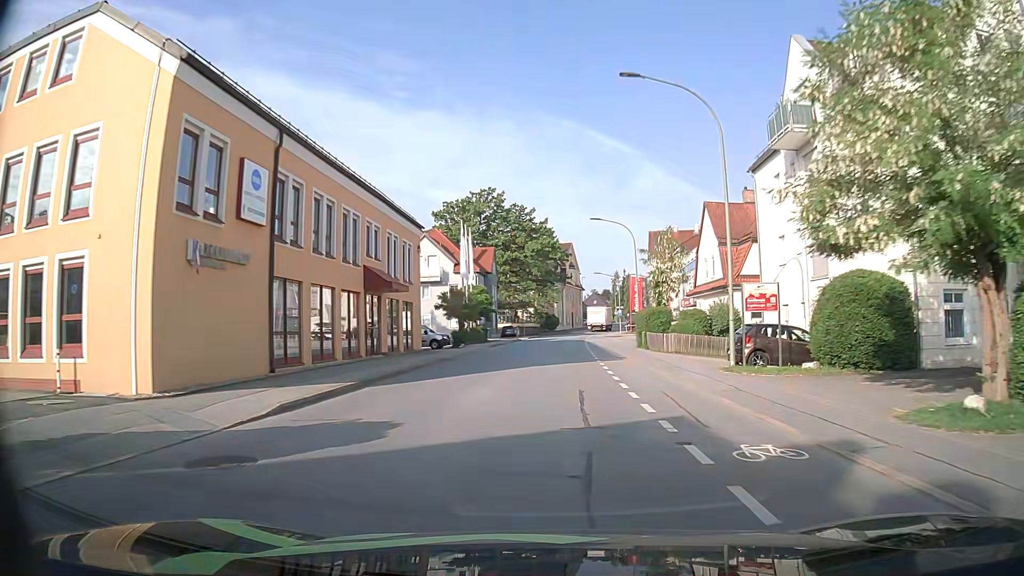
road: tertiary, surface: asphalt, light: Day
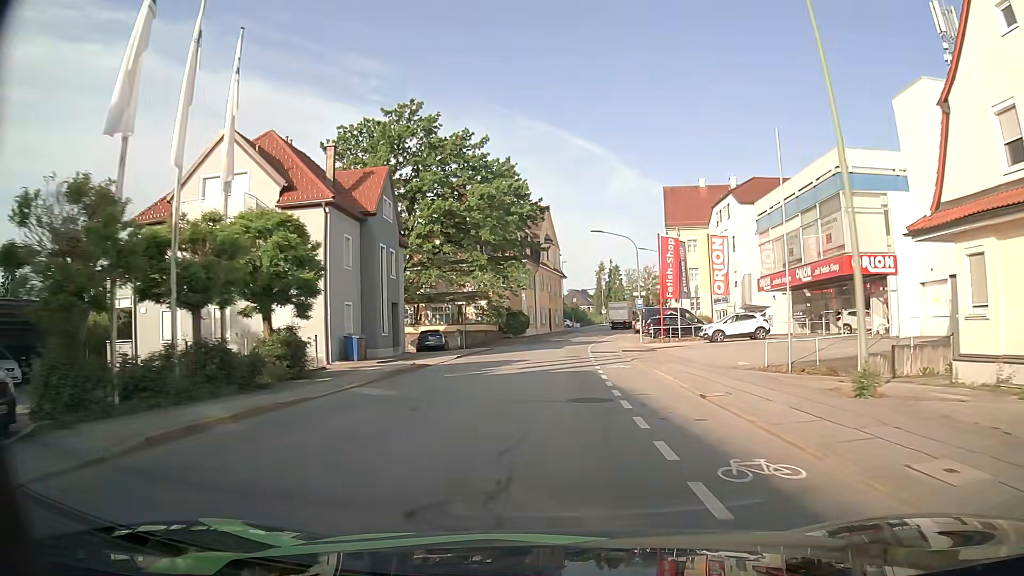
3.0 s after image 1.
(+1.0, +38.1) m; +1°
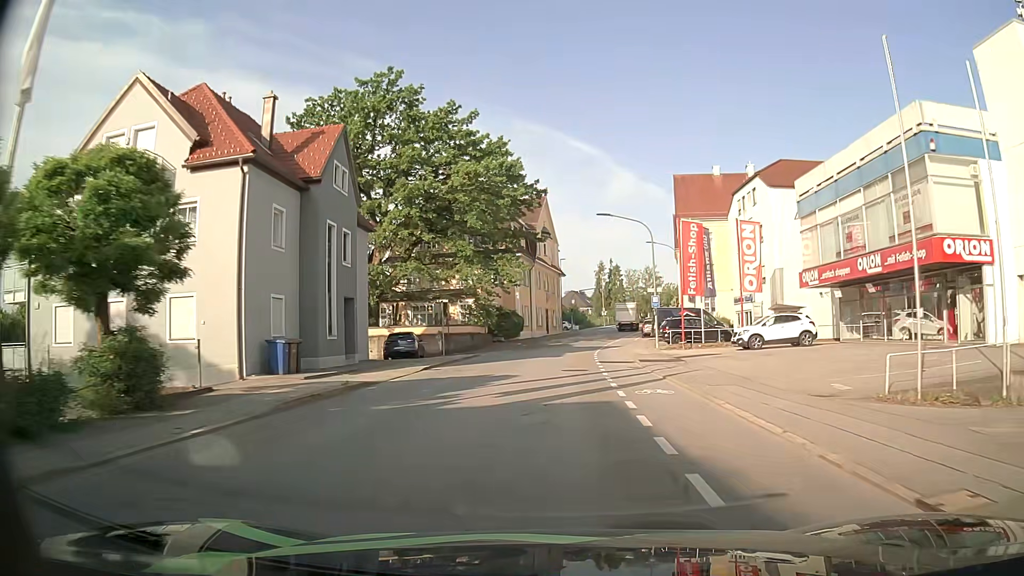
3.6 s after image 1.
(+0.1, +7.8) m; +1°
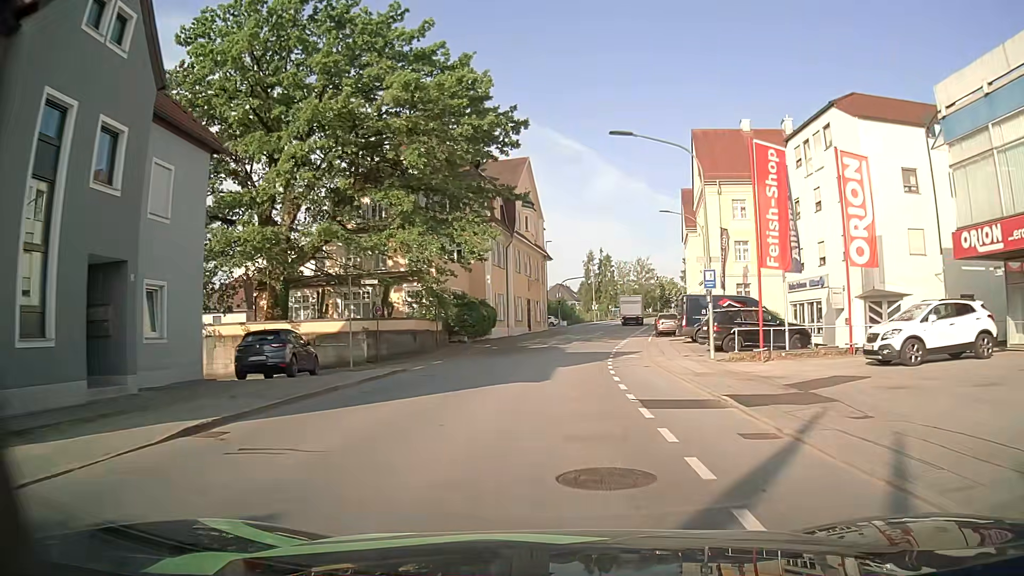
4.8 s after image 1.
(+0.2, +15.6) m; +1°
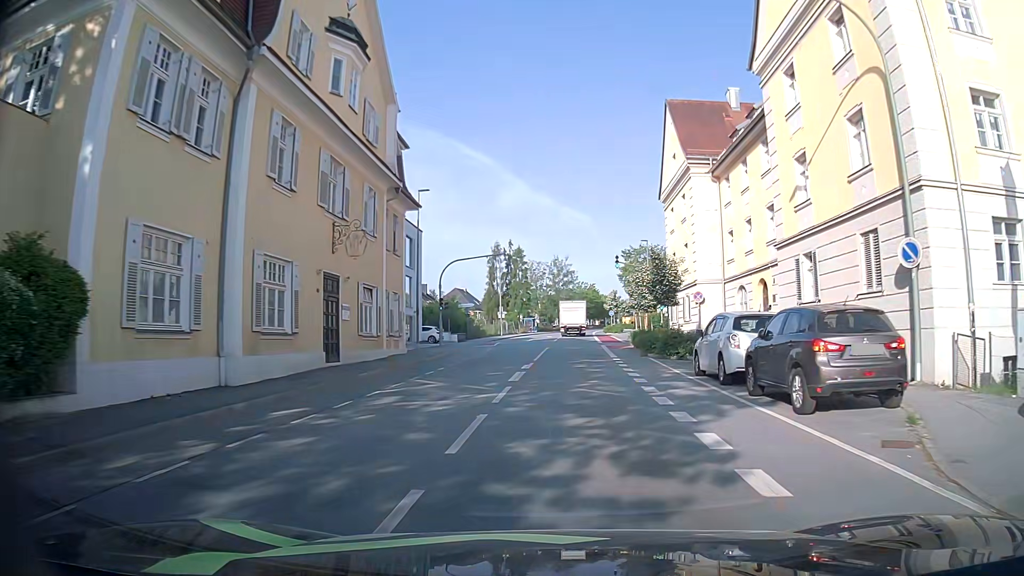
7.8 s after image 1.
(+2.3, +35.6) m; +8°
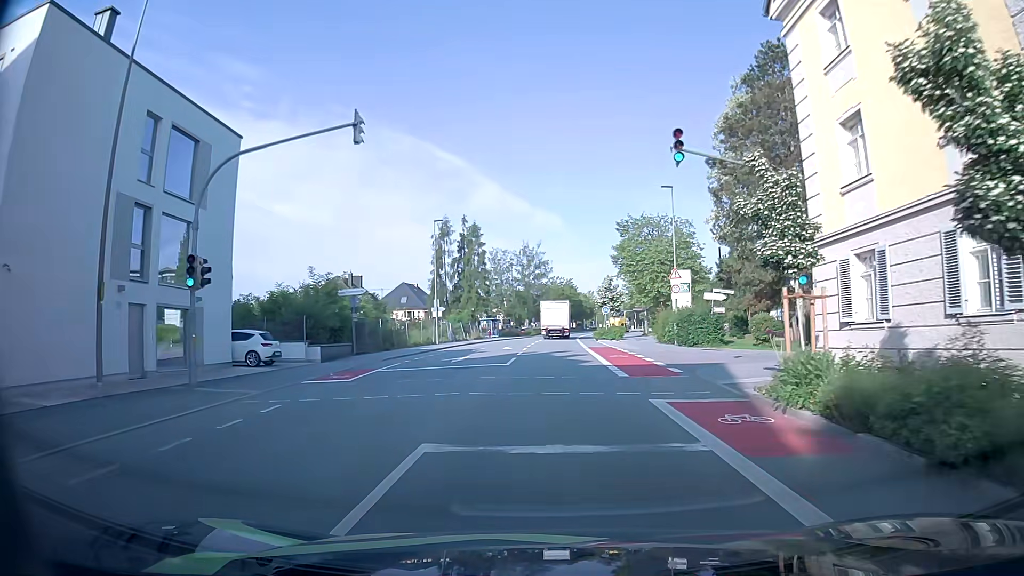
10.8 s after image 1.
(+1.0, +30.1) m; +2°
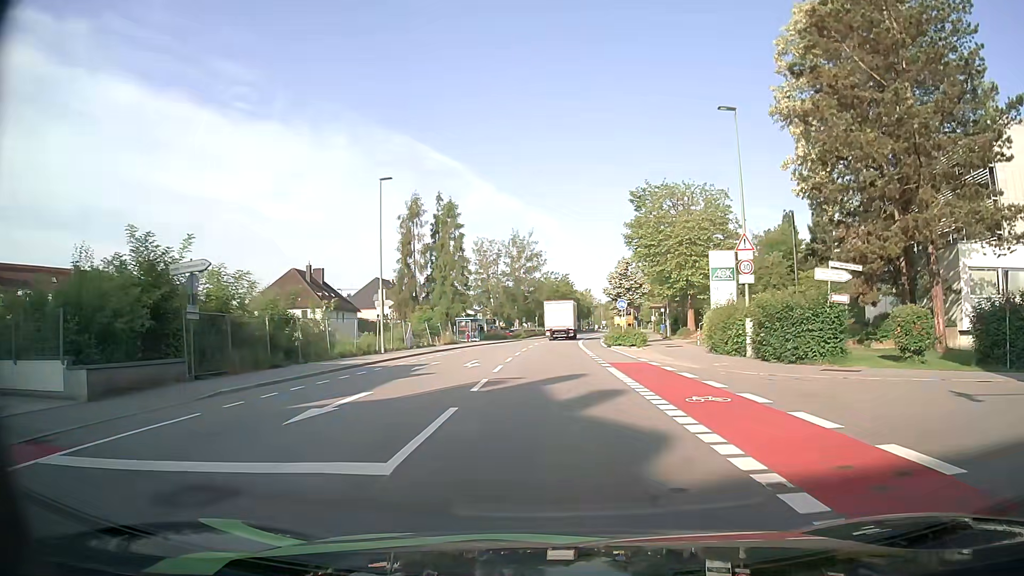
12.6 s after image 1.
(+0.1, +16.8) m; +1°
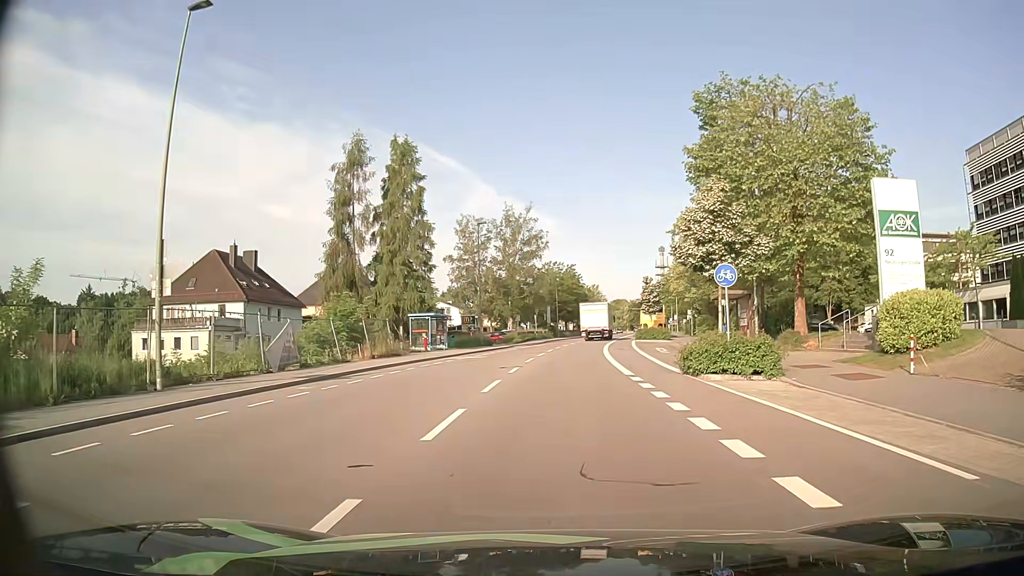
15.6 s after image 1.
(0.0, +23.7) m; 0°
(0, +10) (0, +20) (+1, +30) (+1, +40) (+2, +50) (+3, +60) (+5, +70) (+6, +80) (+8, +90) (+9, +99) m
